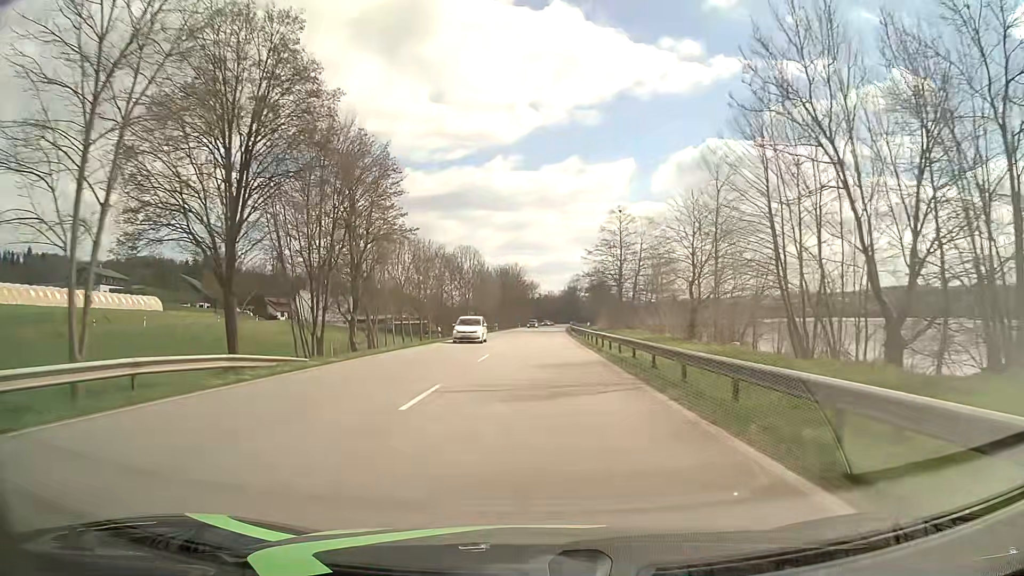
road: primary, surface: asphalt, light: Day
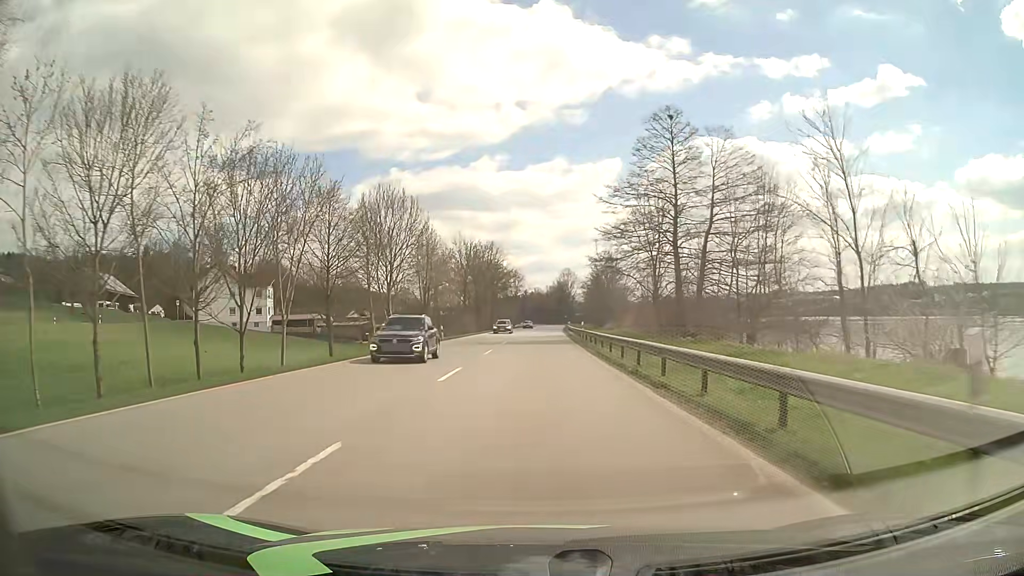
(+0.6, +43.0) m; +1°
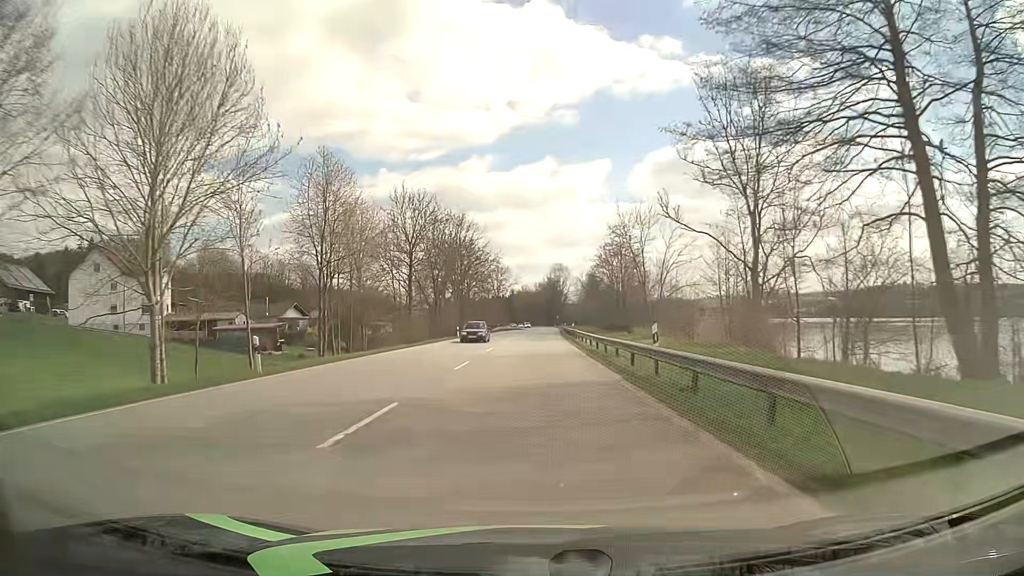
(+0.3, +32.2) m; +1°
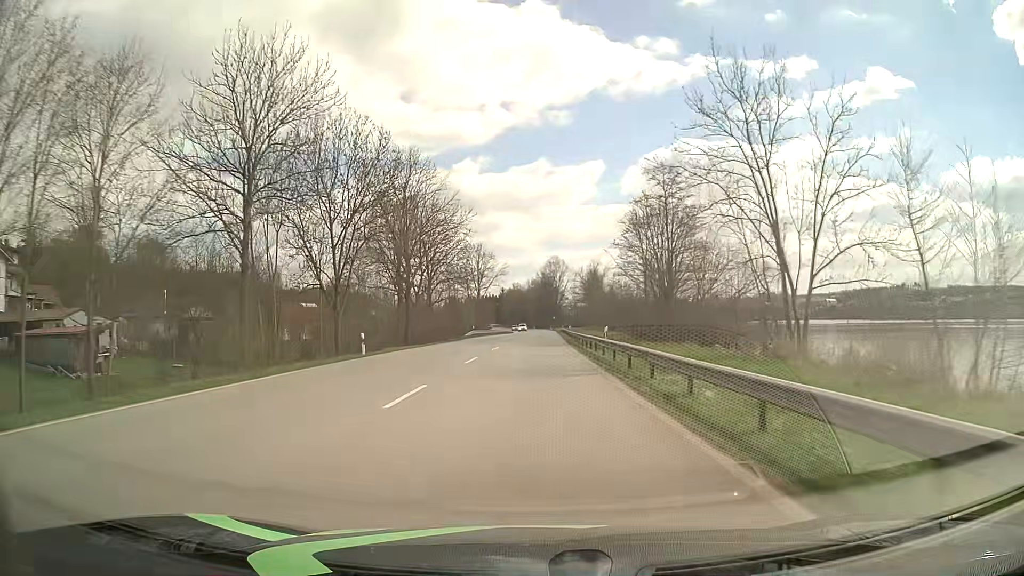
(+0.2, +32.2) m; +1°
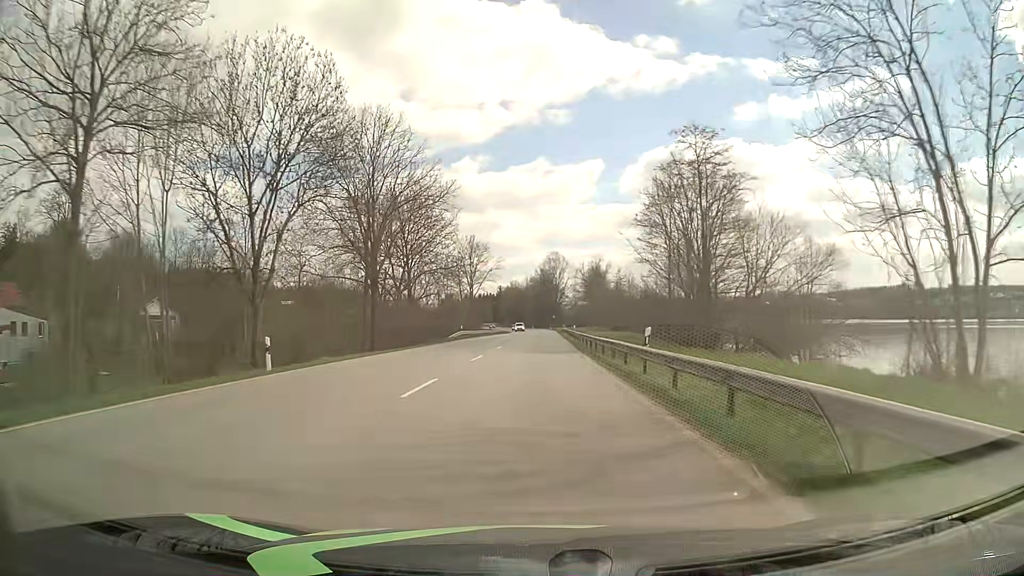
(0.0, +10.7) m; 0°
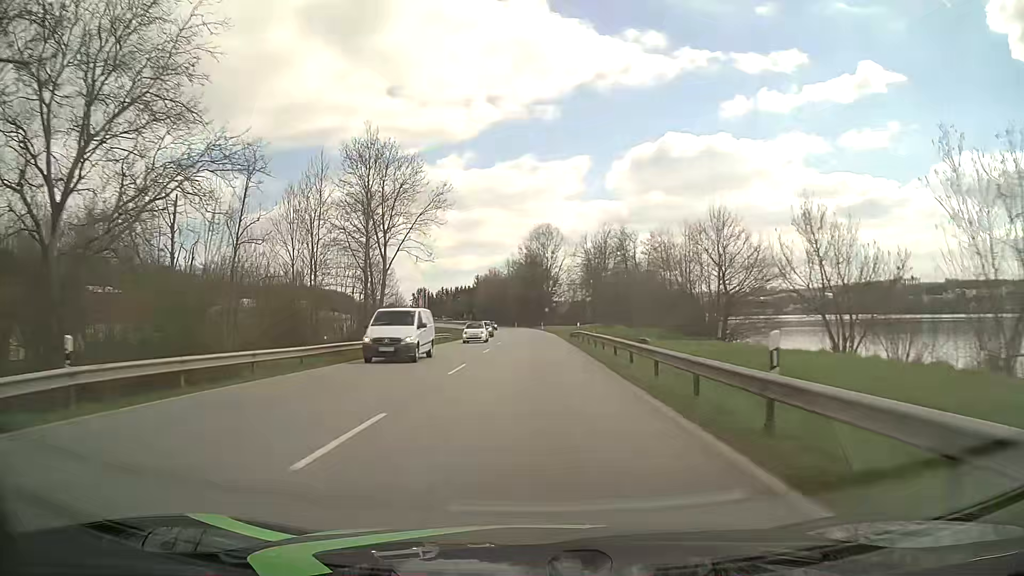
(+0.6, +53.8) m; +1°
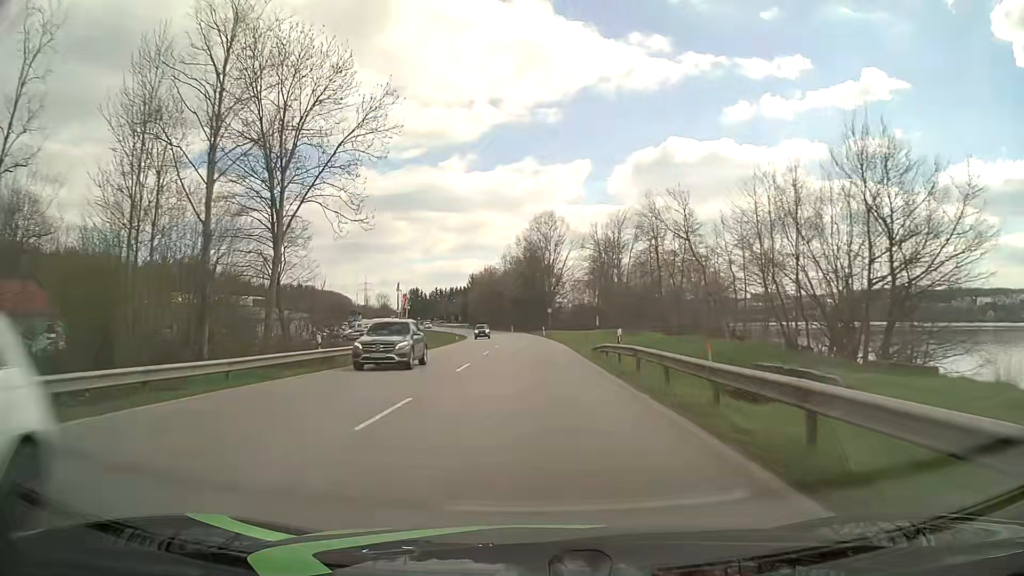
(-0.1, +21.6) m; 0°
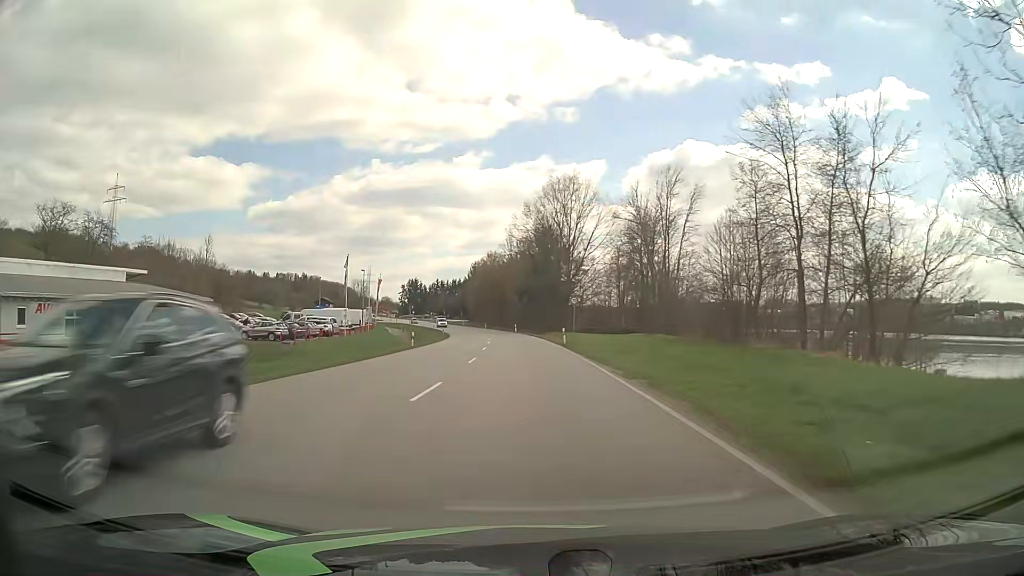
(-0.1, +32.3) m; -1°
(0, +10) (0, +20) (0, +30) (0, +40) (-1, +50) (-1, +60) (-2, +70) (-3, +80) (-4, +90) (-6, +100) m
